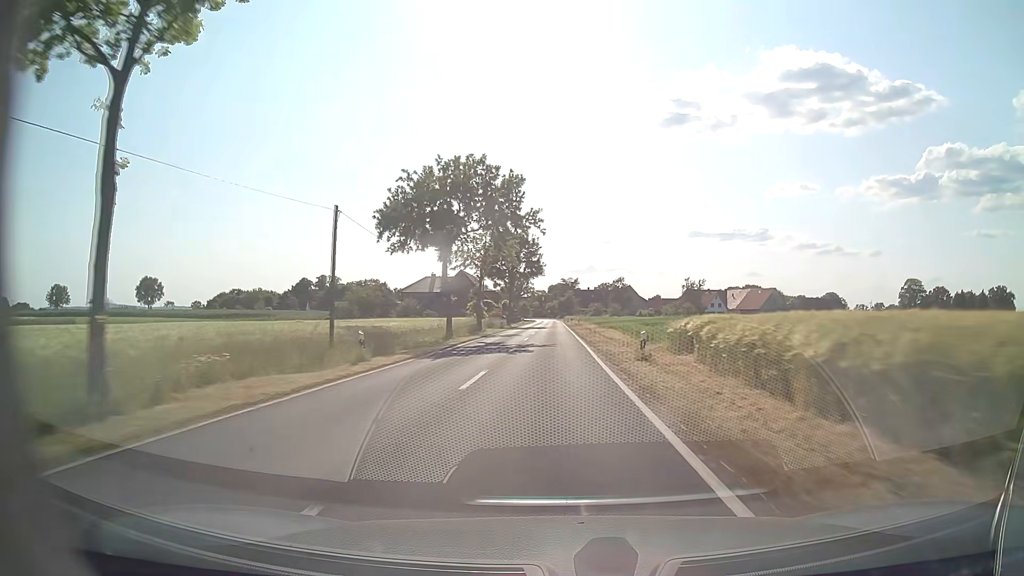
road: tertiary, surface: asphalt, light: Day
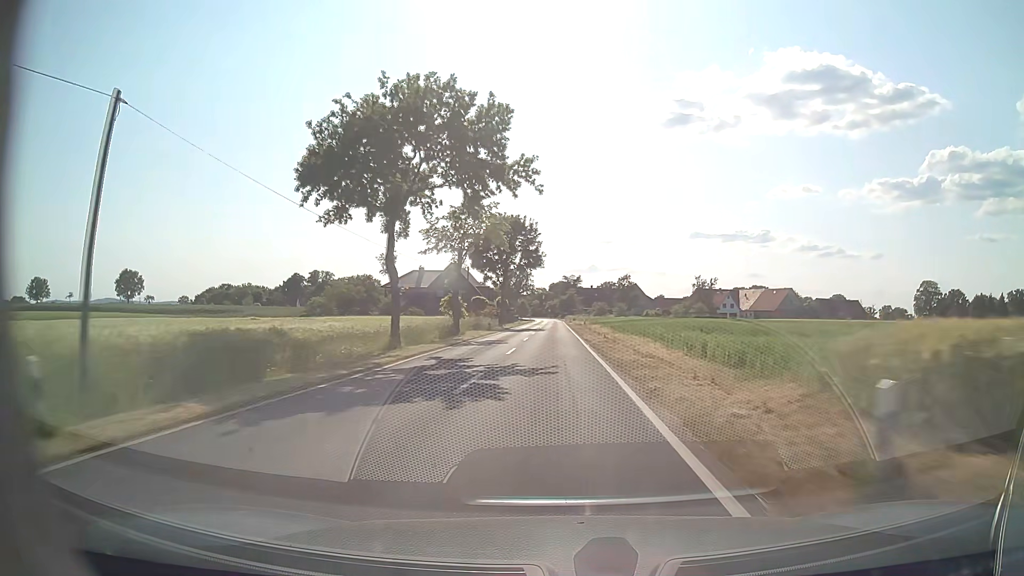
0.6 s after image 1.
(0.0, +13.6) m; 0°
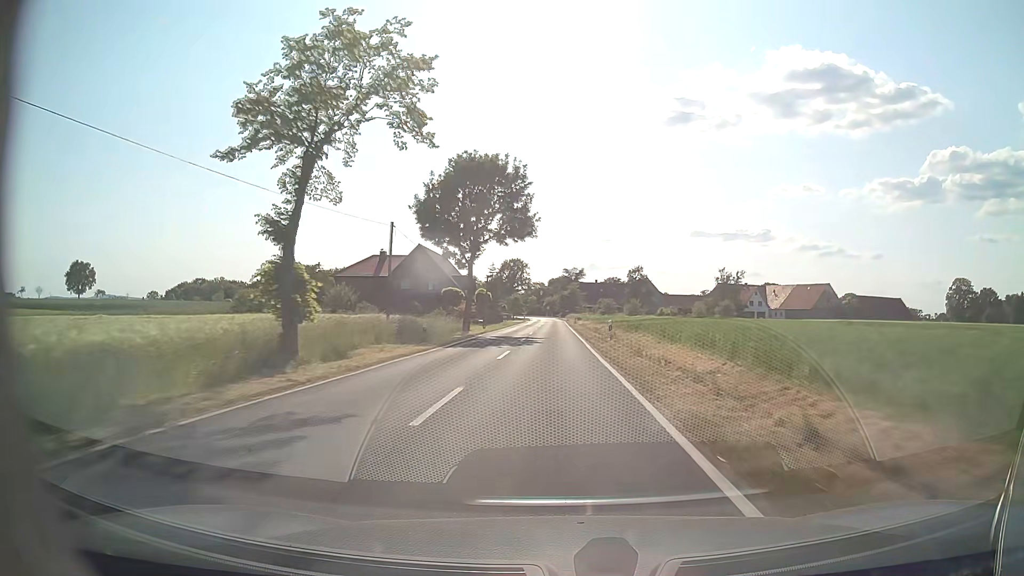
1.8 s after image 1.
(0.0, +27.7) m; 0°
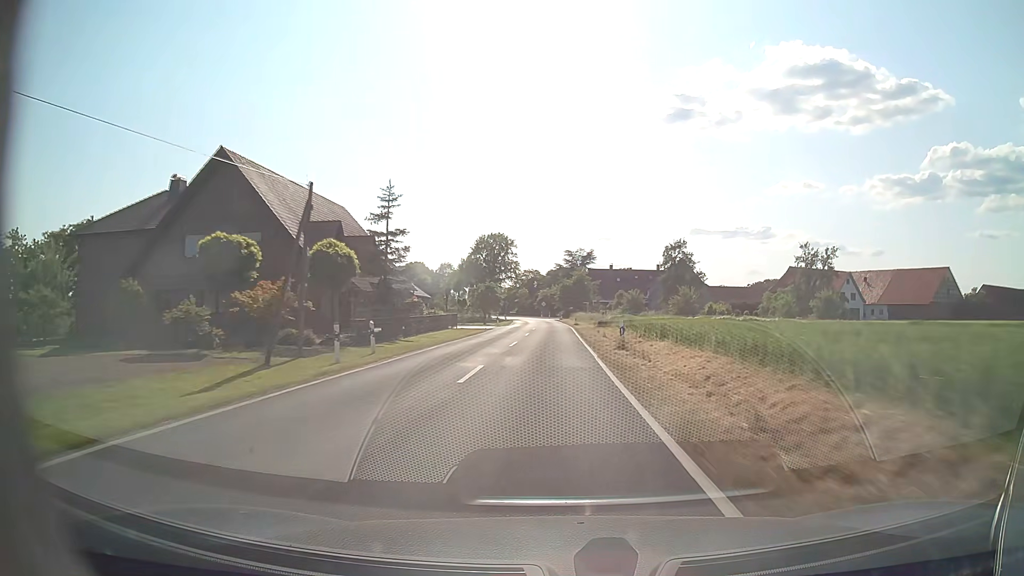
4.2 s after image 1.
(0.0, +54.9) m; 0°
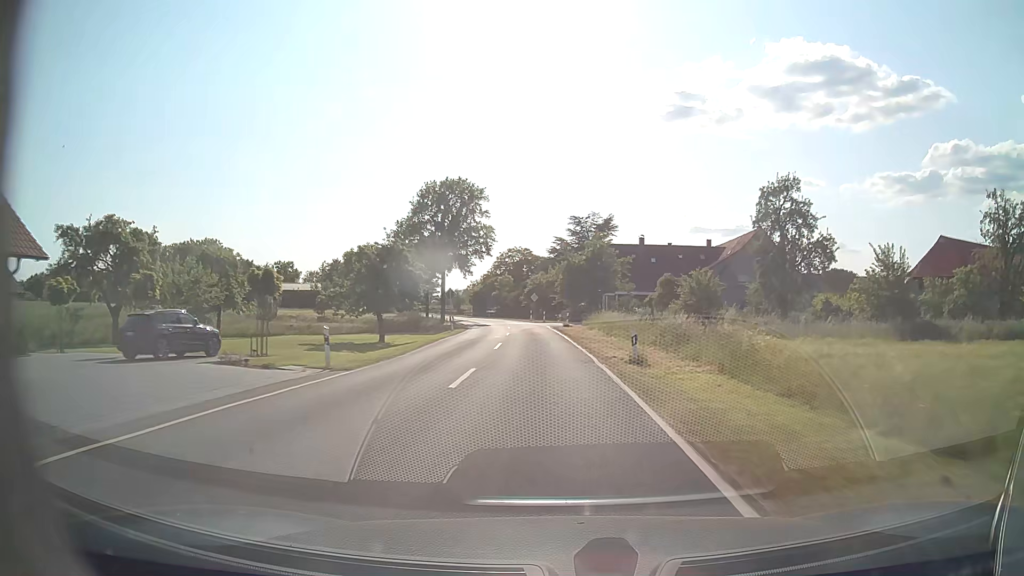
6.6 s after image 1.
(0.0, +50.8) m; 0°
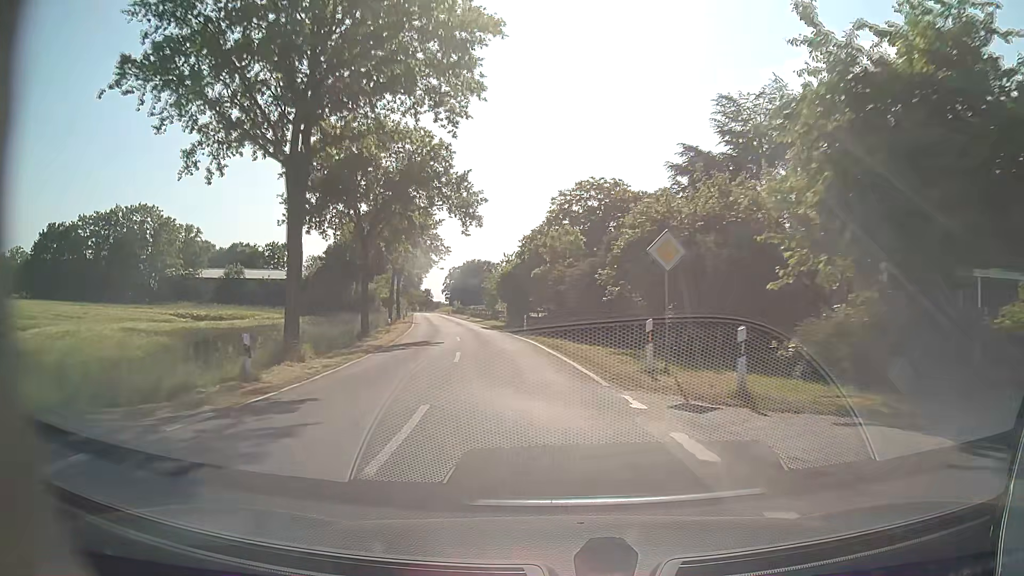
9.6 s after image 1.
(-2.4, +55.2) m; -7°
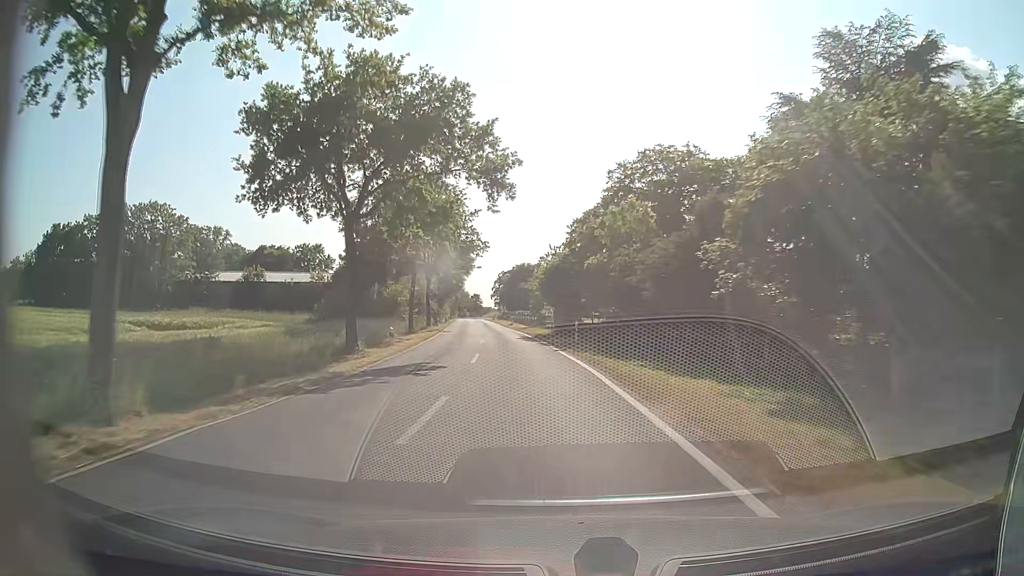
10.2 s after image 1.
(-0.4, +10.6) m; -5°
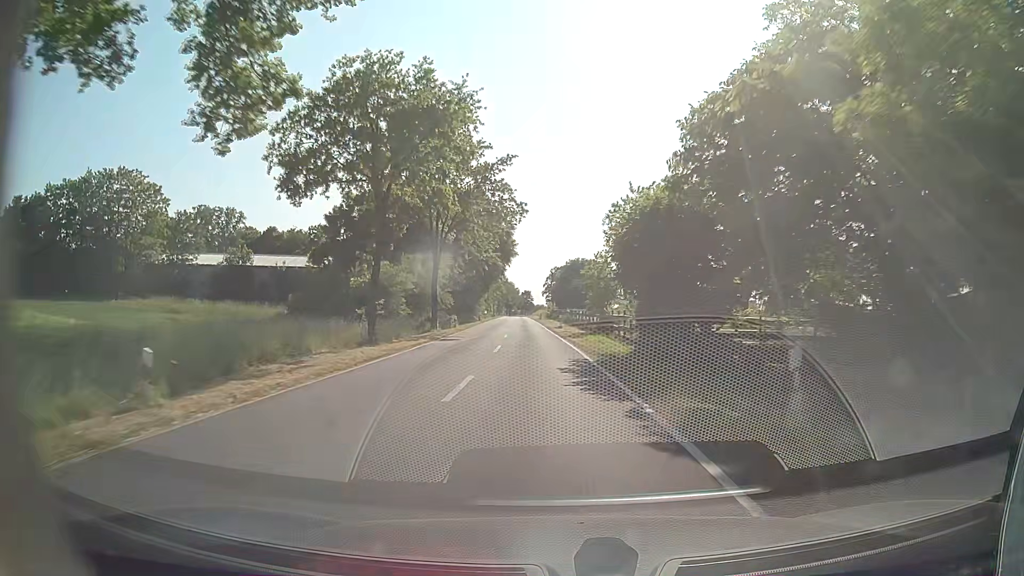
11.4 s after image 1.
(-1.0, +21.4) m; -4°
(0, +10) (-1, +20) (-1, +30) (-2, +40) (-2, +50) (-3, +60) (-3, +70) (-4, +80) (-5, +90) (-5, +100) m
